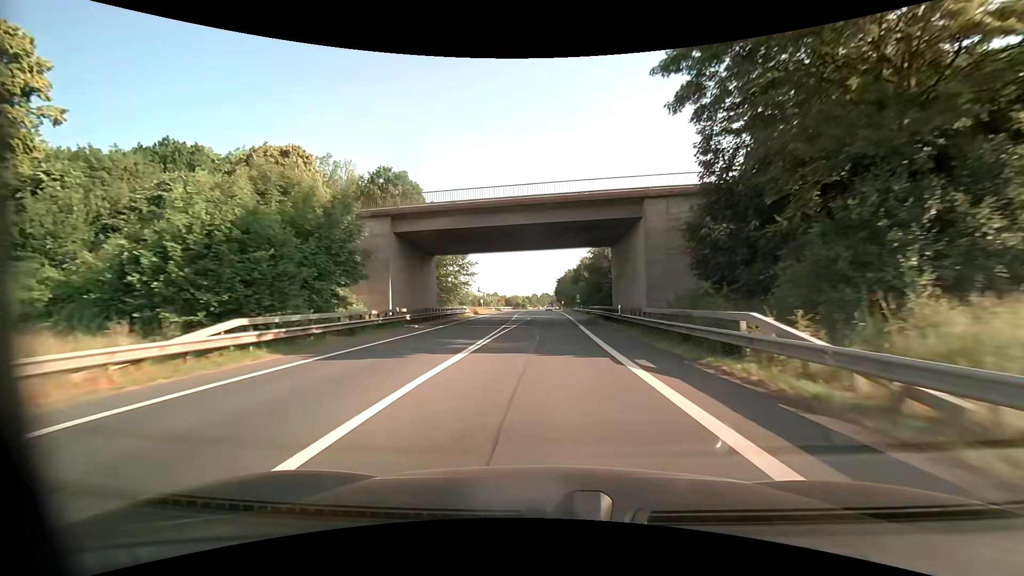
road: primary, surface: asphalt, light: Day
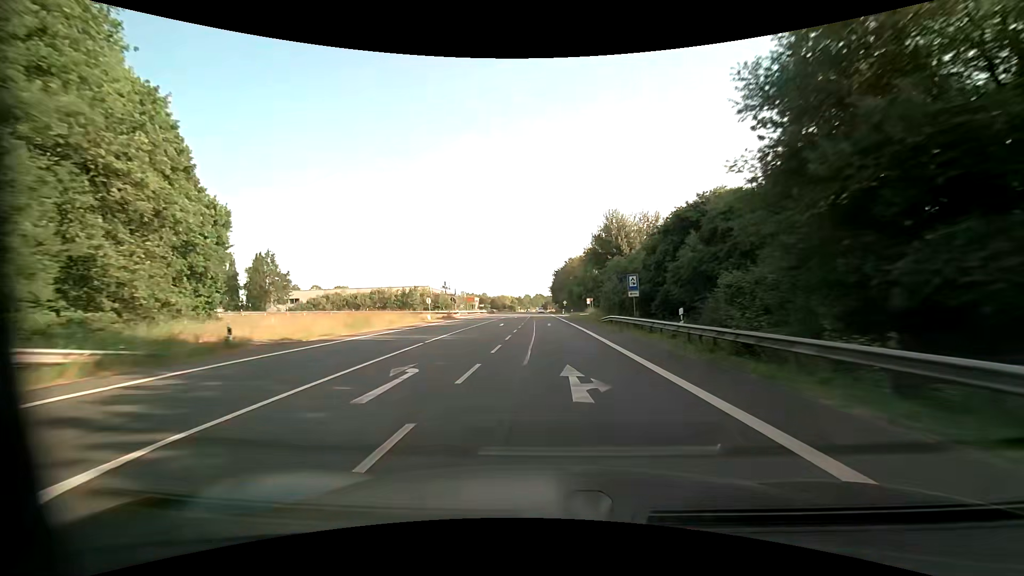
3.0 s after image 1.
(+0.2, +56.5) m; +1°
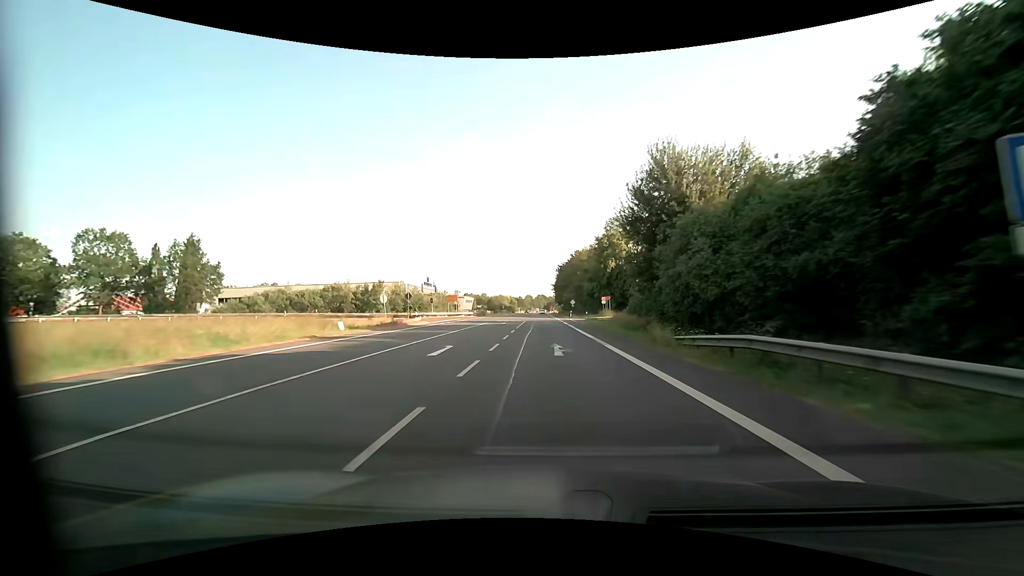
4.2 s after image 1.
(0.0, +23.0) m; 0°
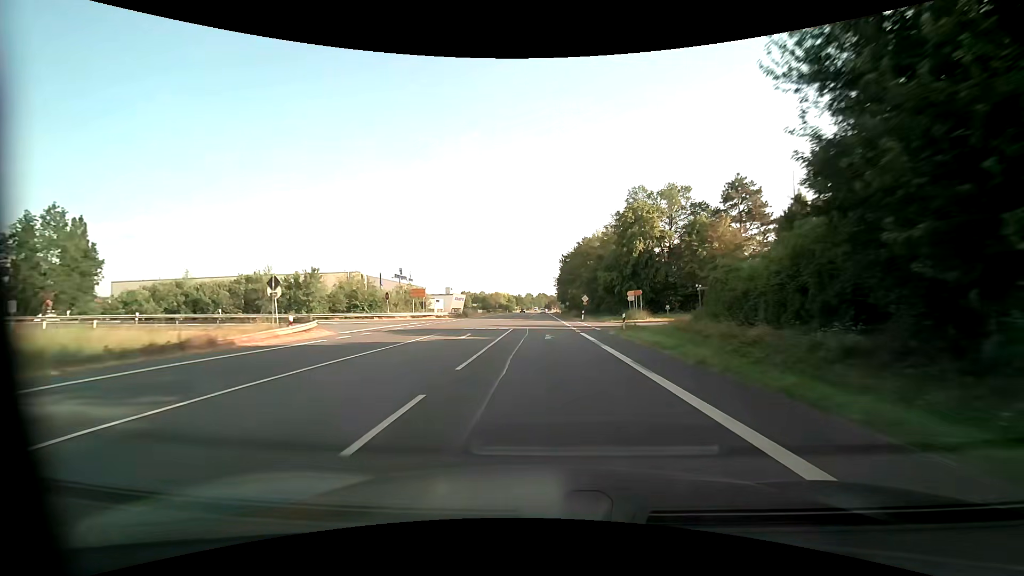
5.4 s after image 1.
(-0.1, +23.1) m; 0°
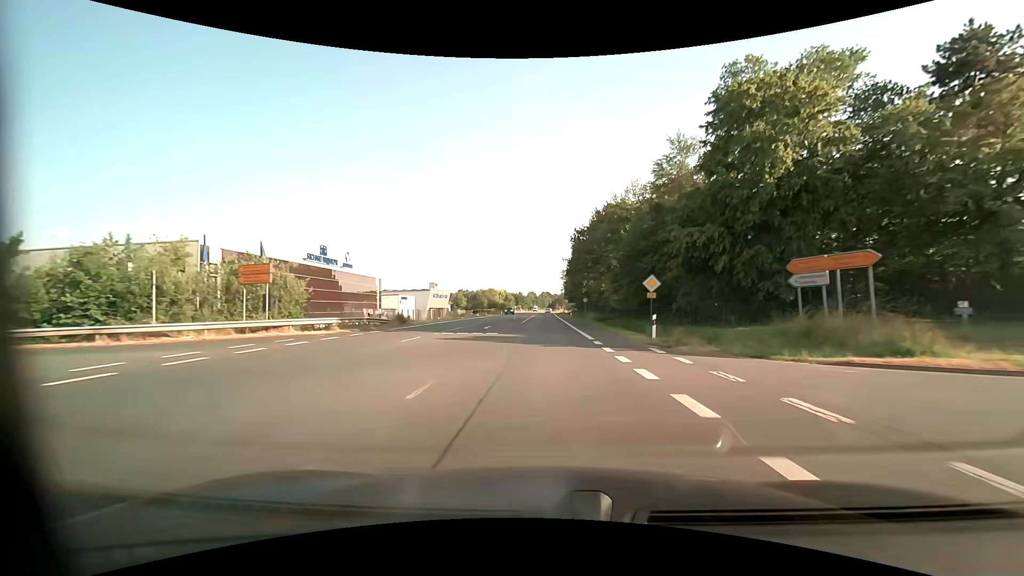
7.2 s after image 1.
(-0.1, +34.8) m; 0°
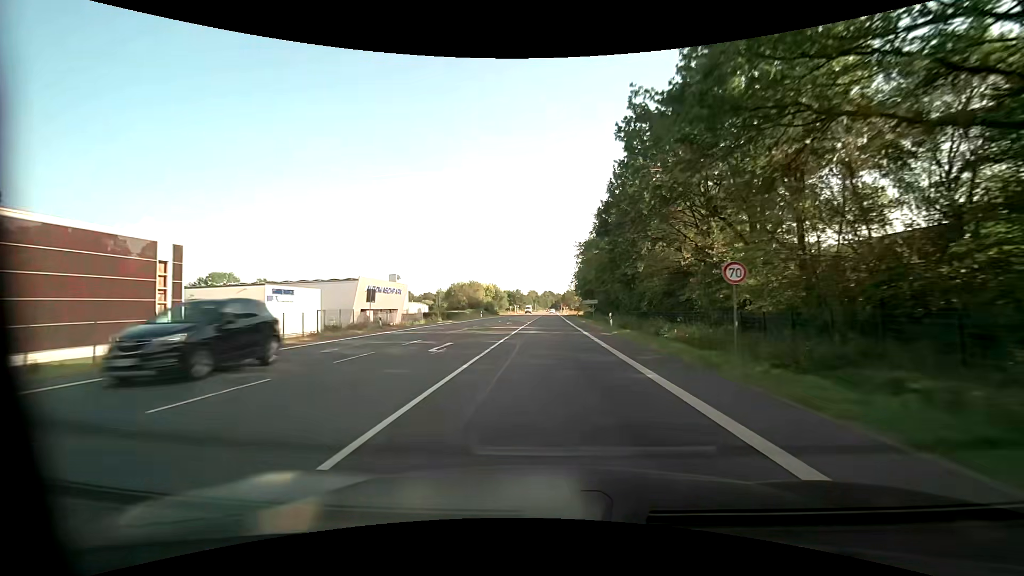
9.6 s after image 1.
(-0.1, +46.5) m; 0°
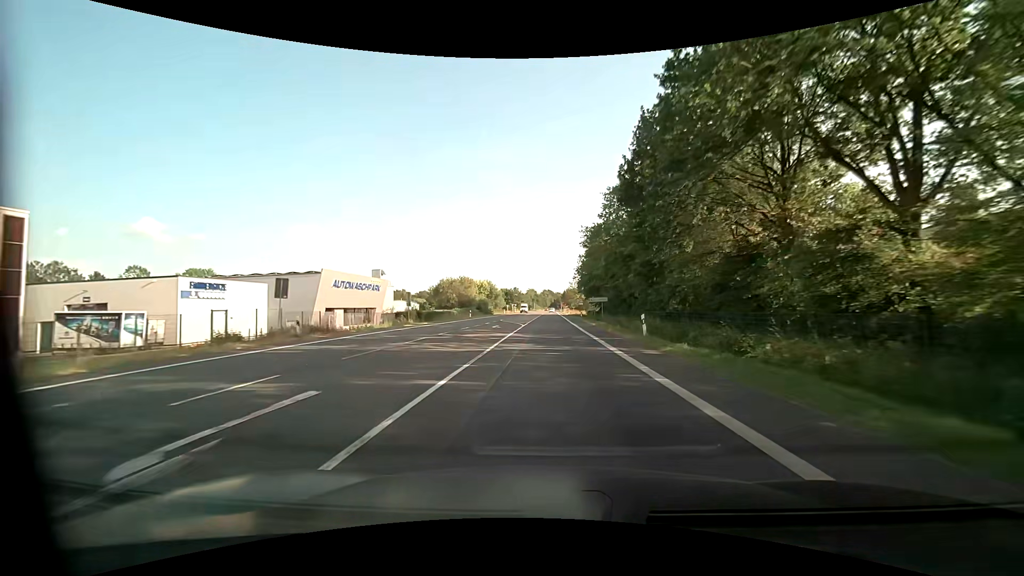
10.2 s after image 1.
(0.0, +11.6) m; 0°
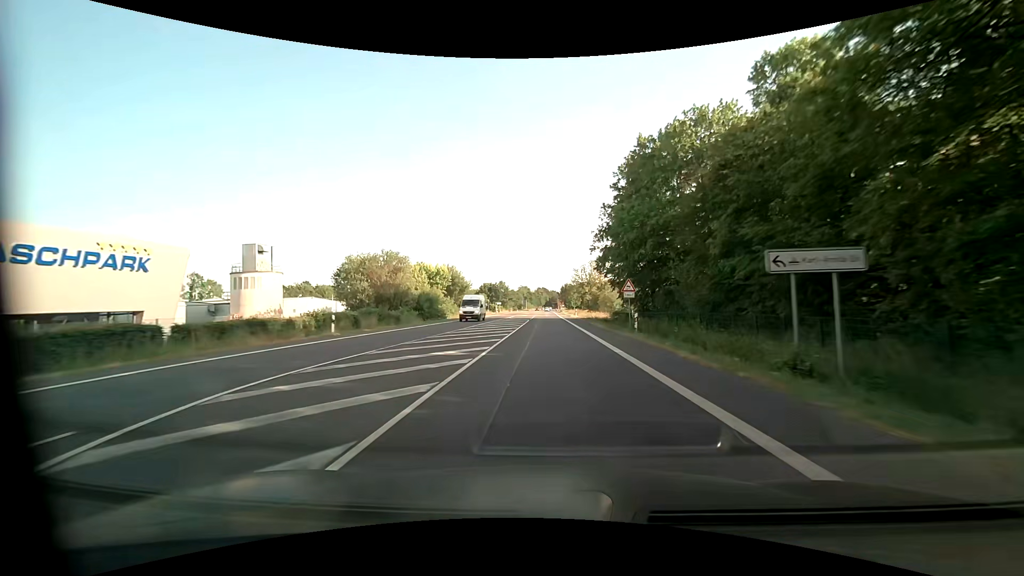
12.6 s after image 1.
(+0.3, +46.5) m; +1°
(0, +10) (0, +20) (0, +30) (0, +40) (0, +50) (0, +60) (0, +70) (0, +80) (0, +90) (0, +100) m
